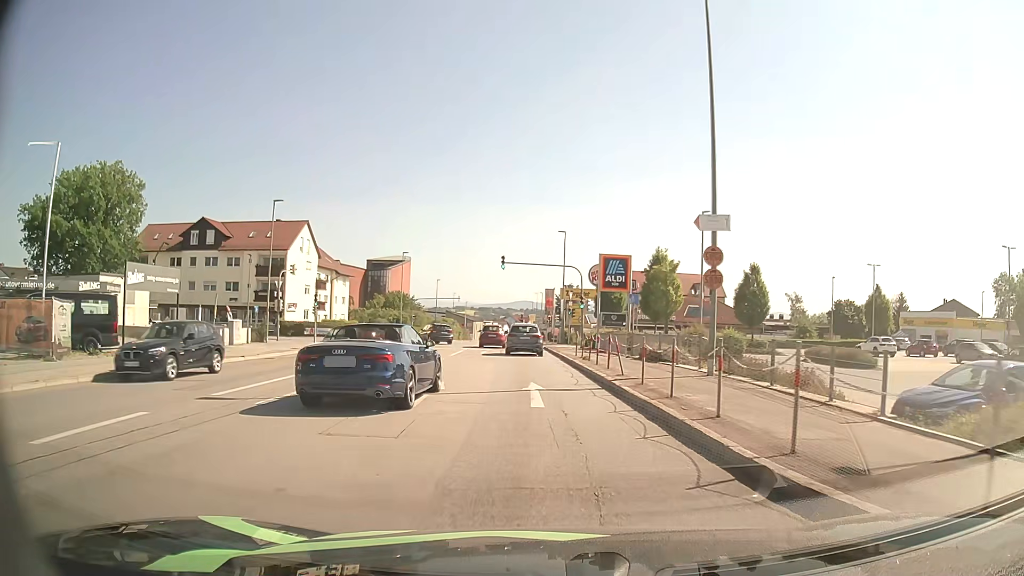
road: tertiary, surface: asphalt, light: Day
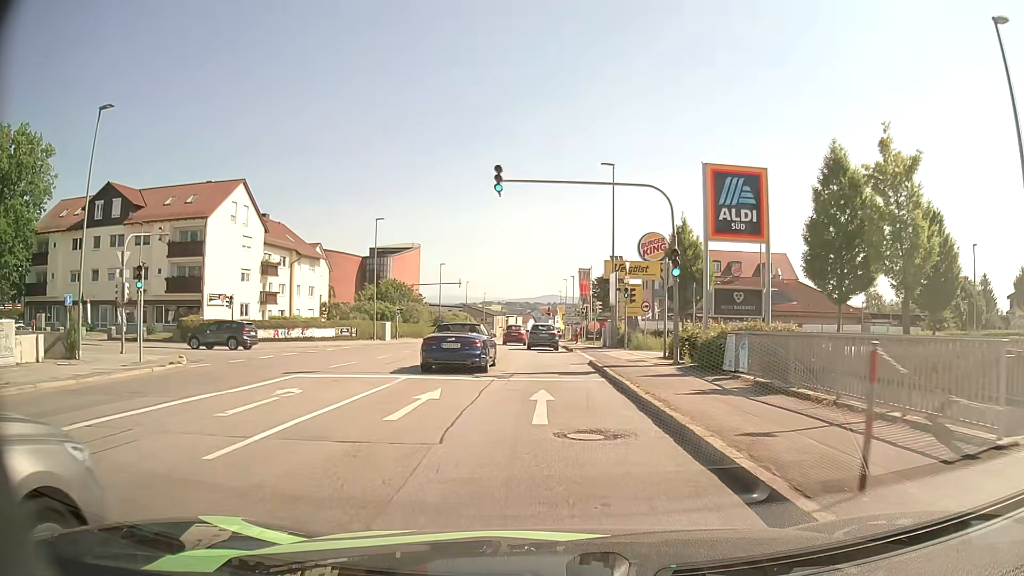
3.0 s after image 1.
(-0.4, +24.4) m; -2°
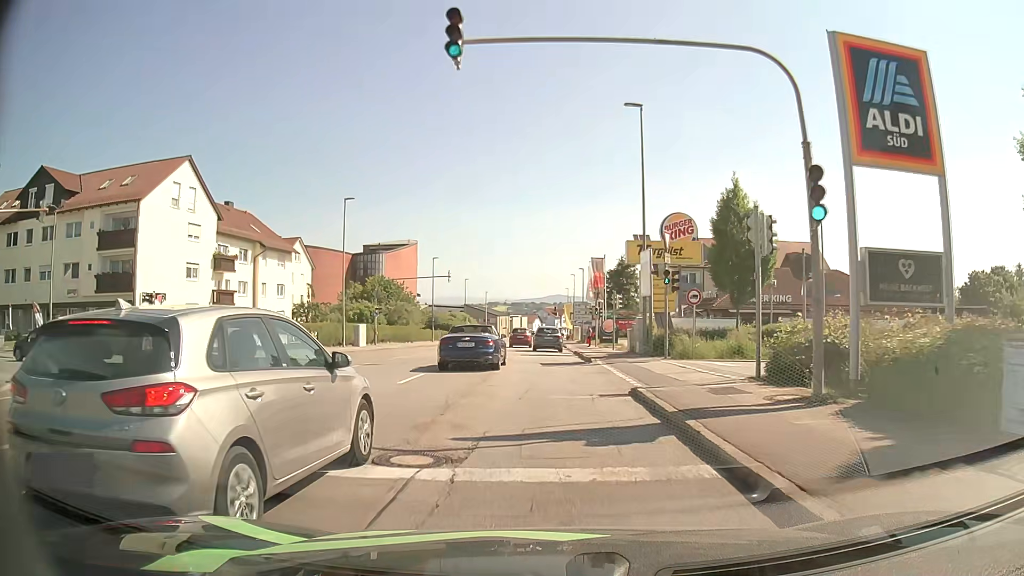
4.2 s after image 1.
(0.0, +10.4) m; 0°
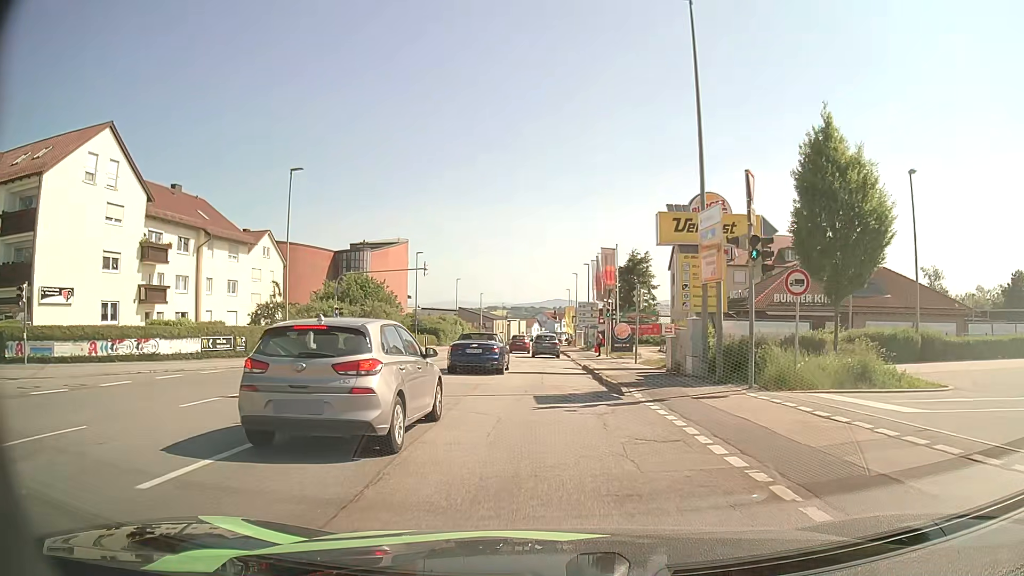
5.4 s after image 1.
(-0.2, +10.5) m; -1°
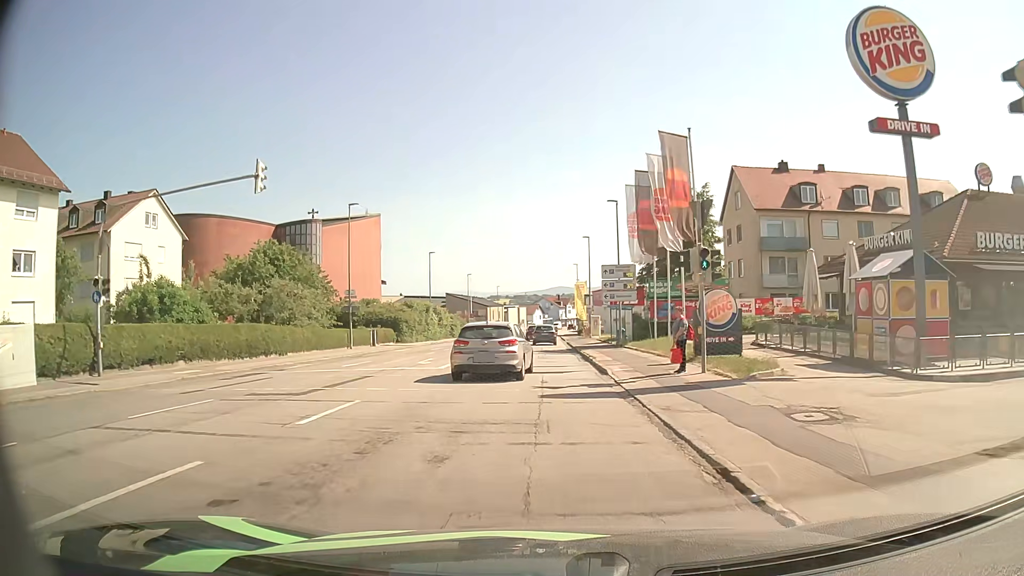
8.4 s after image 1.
(0.0, +25.7) m; 0°
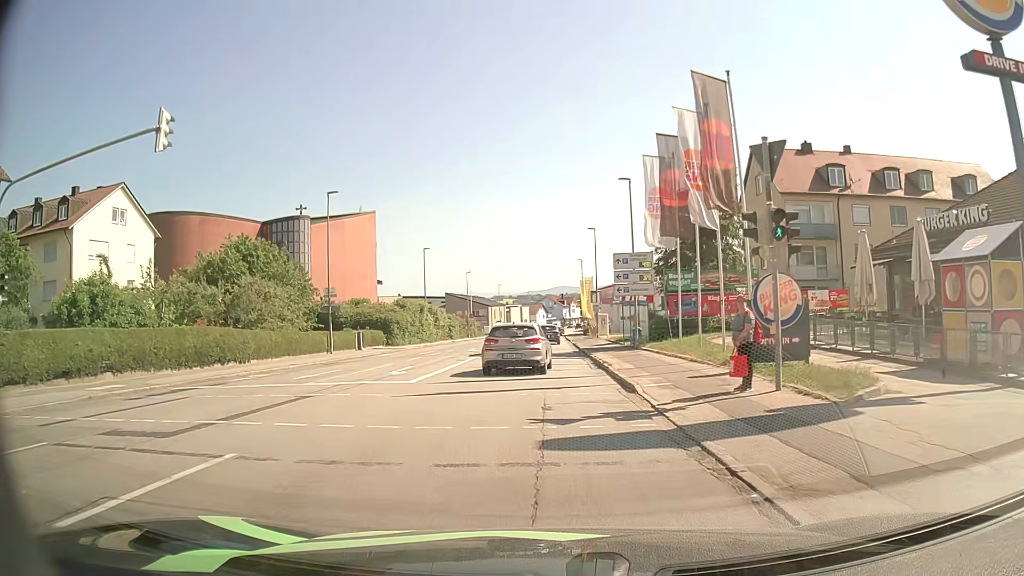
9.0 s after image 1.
(0.0, +5.4) m; -2°
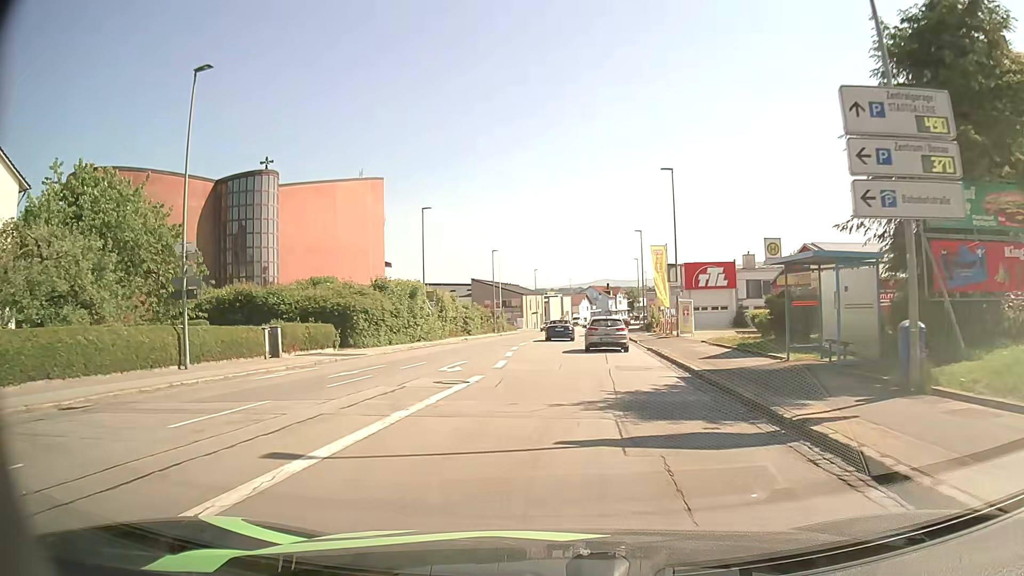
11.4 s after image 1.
(-0.2, +22.5) m; -3°
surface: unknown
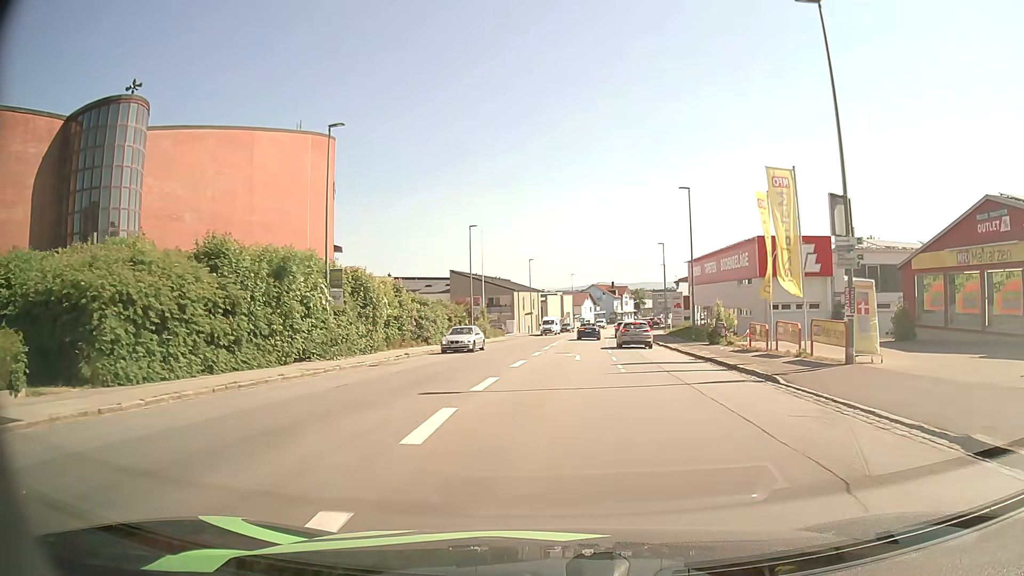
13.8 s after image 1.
(-0.1, +23.9) m; +1°
(0, +10) (0, +20) (+1, +30) (+2, +40) (+2, +50) (+3, +60) (+4, +70) (+6, +80) (+7, +90) (+9, +99) m
